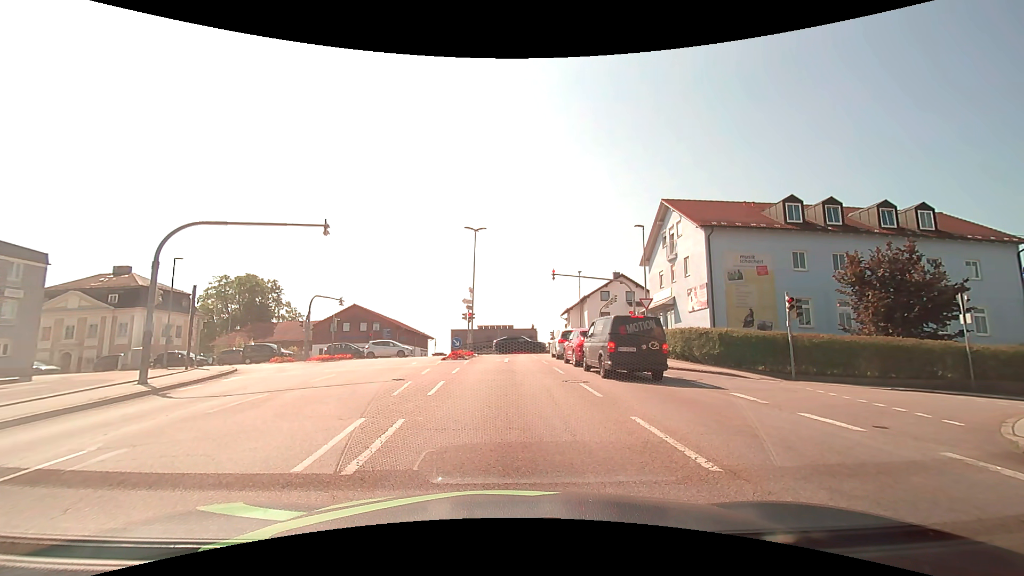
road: tertiary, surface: asphalt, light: Day
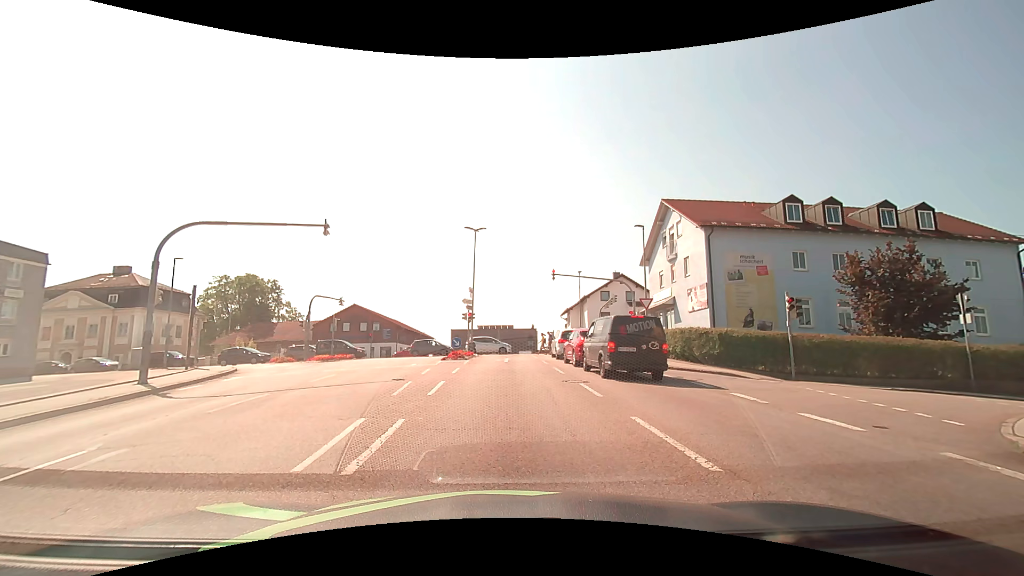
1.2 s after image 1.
(0.0, 0.0) m; 0°
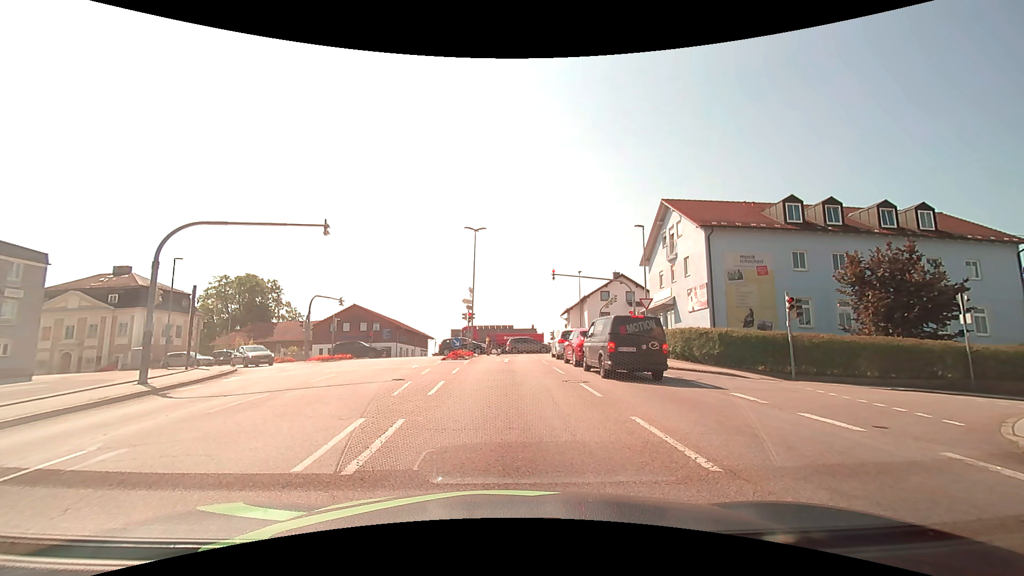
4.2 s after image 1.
(0.0, 0.0) m; 0°
(0, +10) (-1, +20) (-2, +30) (-2, +40) (-5, +49) (-13, +55) (-22, +57) (-32, +57) (-42, +56) (-52, +56) m
